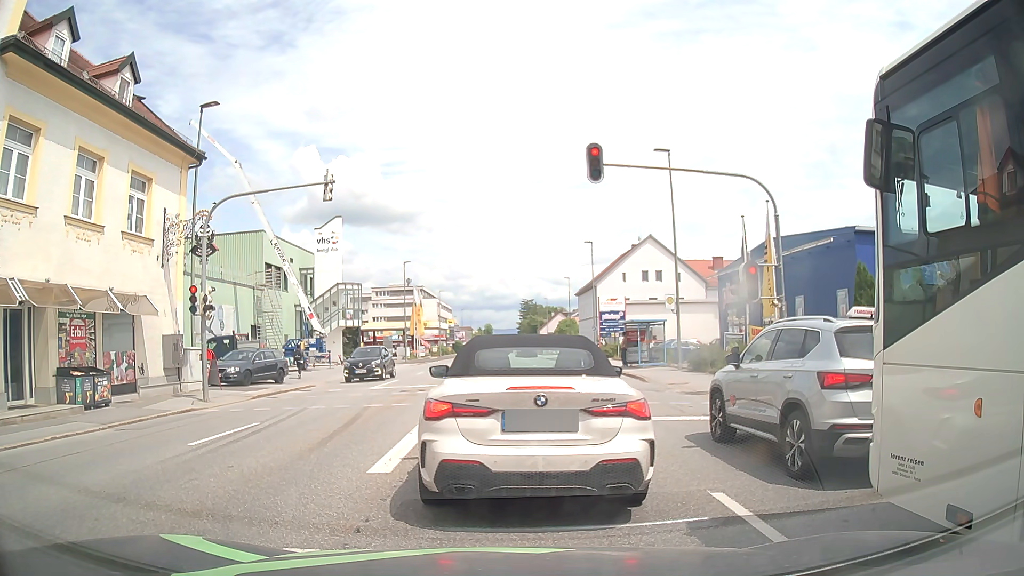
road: tertiary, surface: asphalt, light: Day
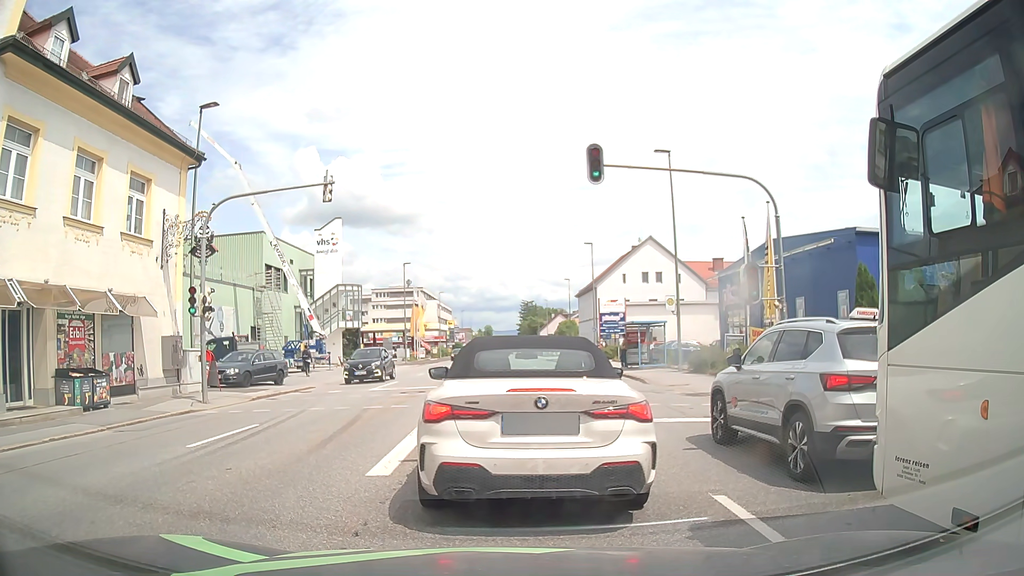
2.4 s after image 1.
(0.0, 0.0) m; 0°
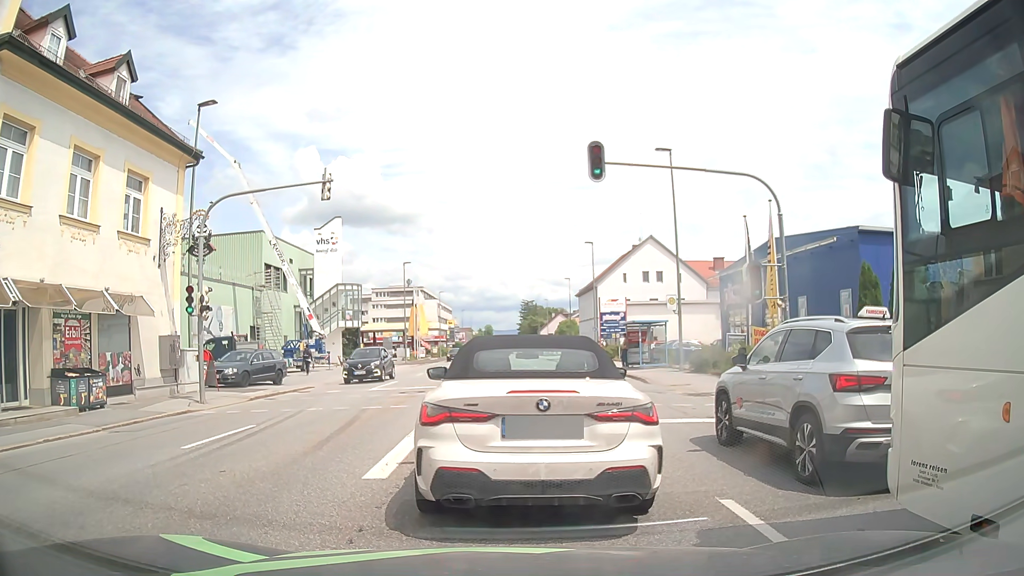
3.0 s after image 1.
(0.0, +0.2) m; 0°
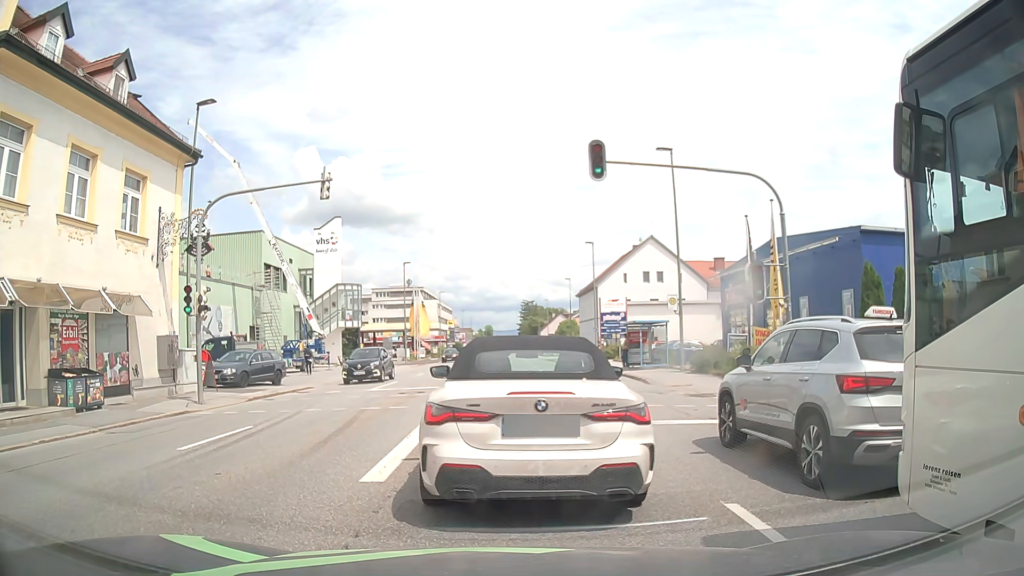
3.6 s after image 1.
(0.0, +0.1) m; 0°
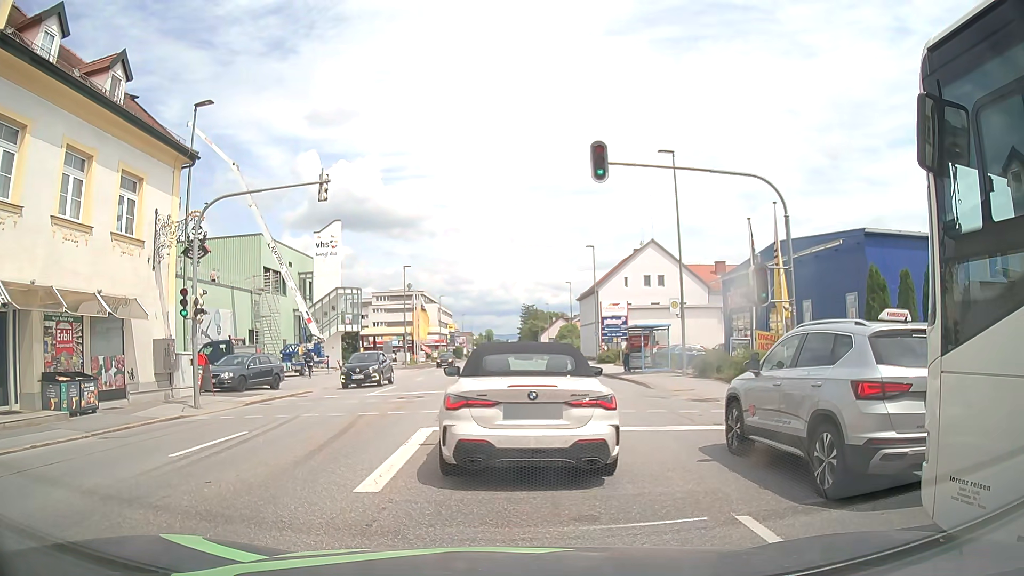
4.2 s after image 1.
(0.0, +0.3) m; 0°
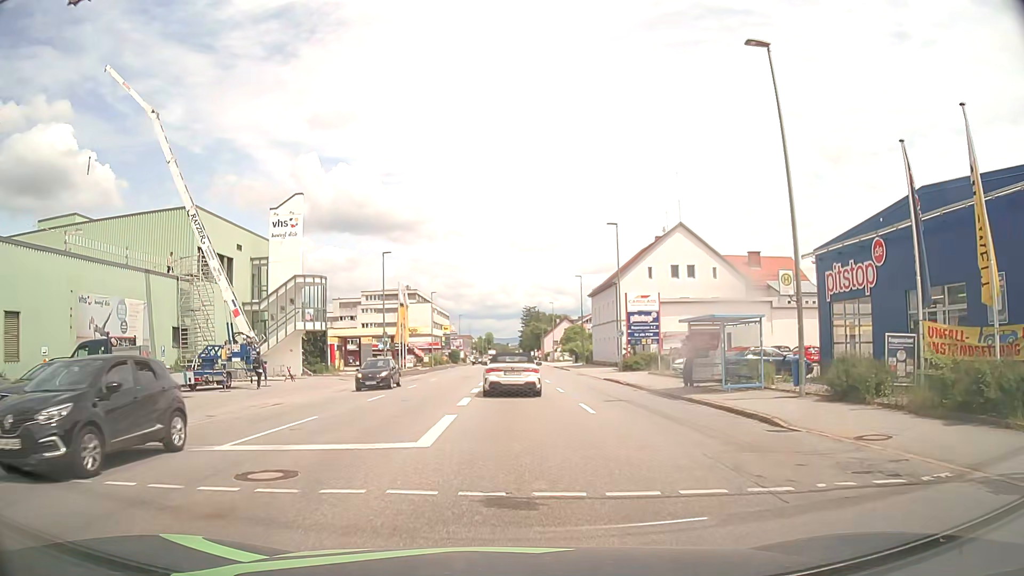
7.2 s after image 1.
(-0.5, +13.0) m; -2°
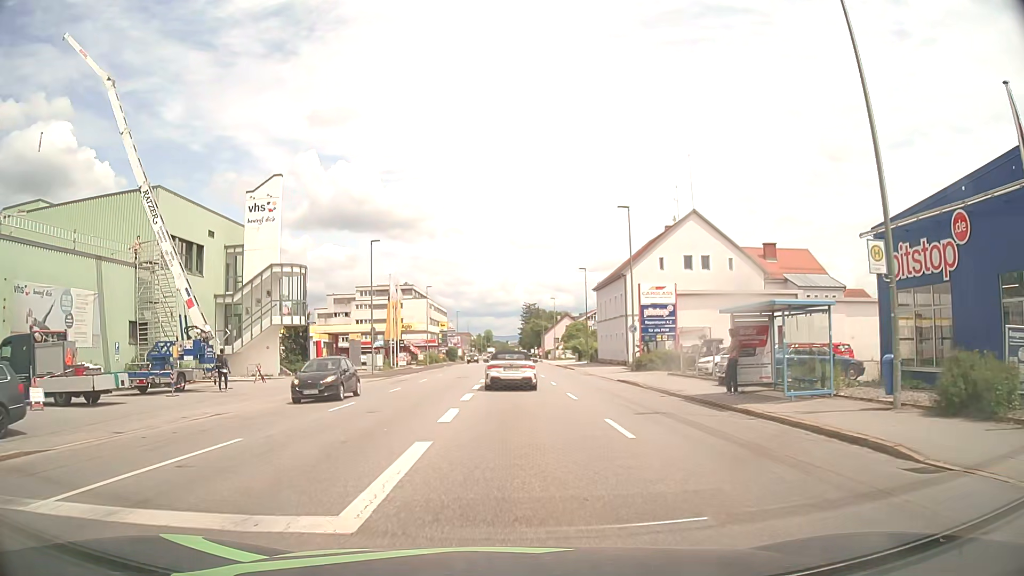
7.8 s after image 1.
(0.0, +5.1) m; 0°
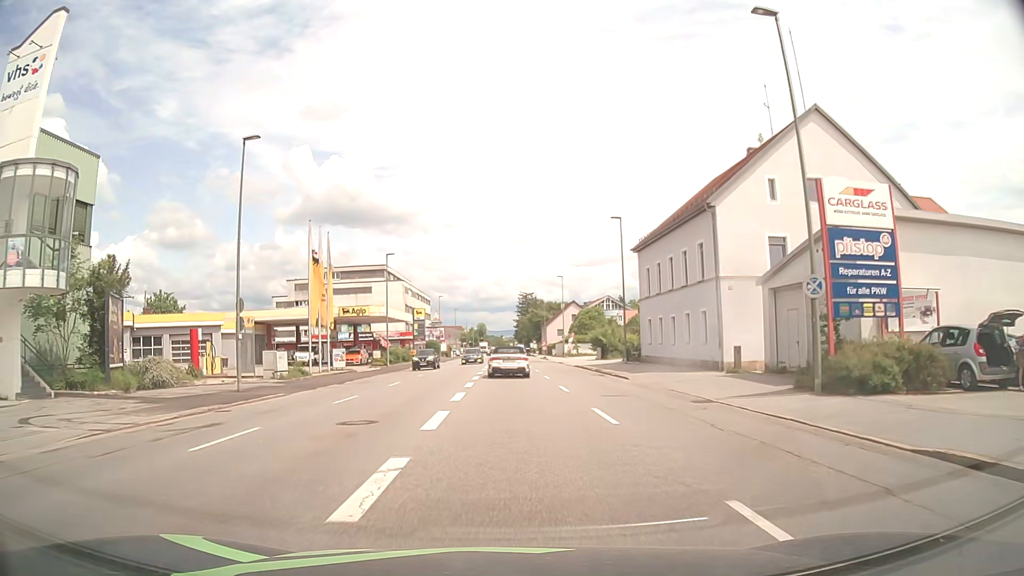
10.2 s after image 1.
(+0.1, +26.4) m; +1°
(0, +10) (0, +20) (0, +30) (0, +40) (0, +50) (0, +60) (0, +70) (0, +80) (0, +90) (0, +100) m
